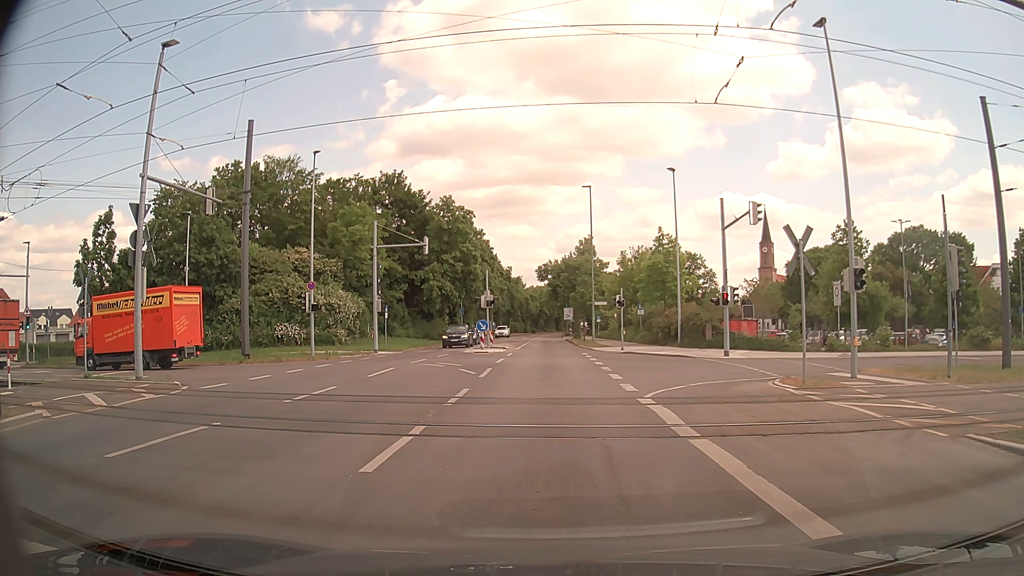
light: Day
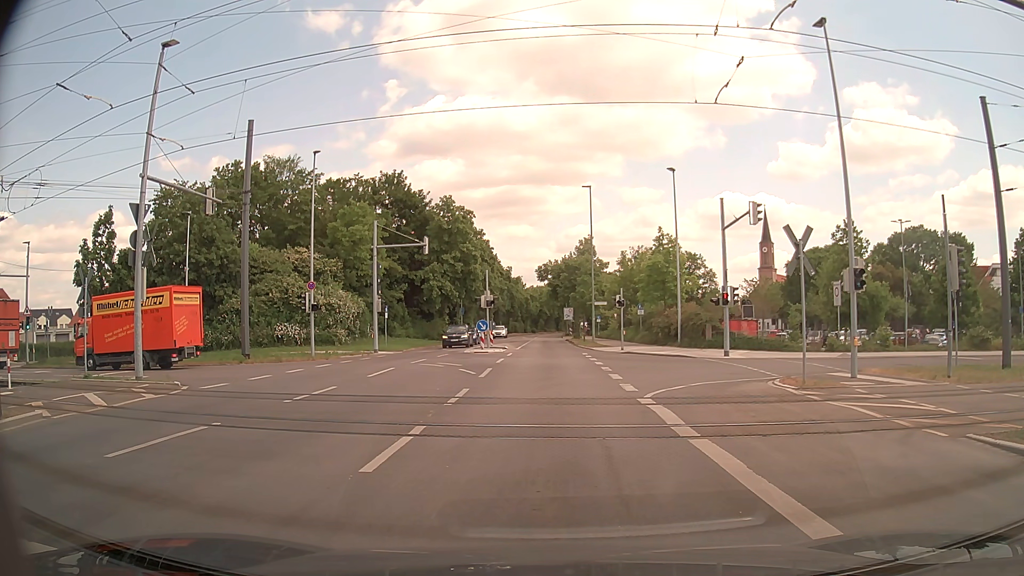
(0.0, 0.0) m; 0°
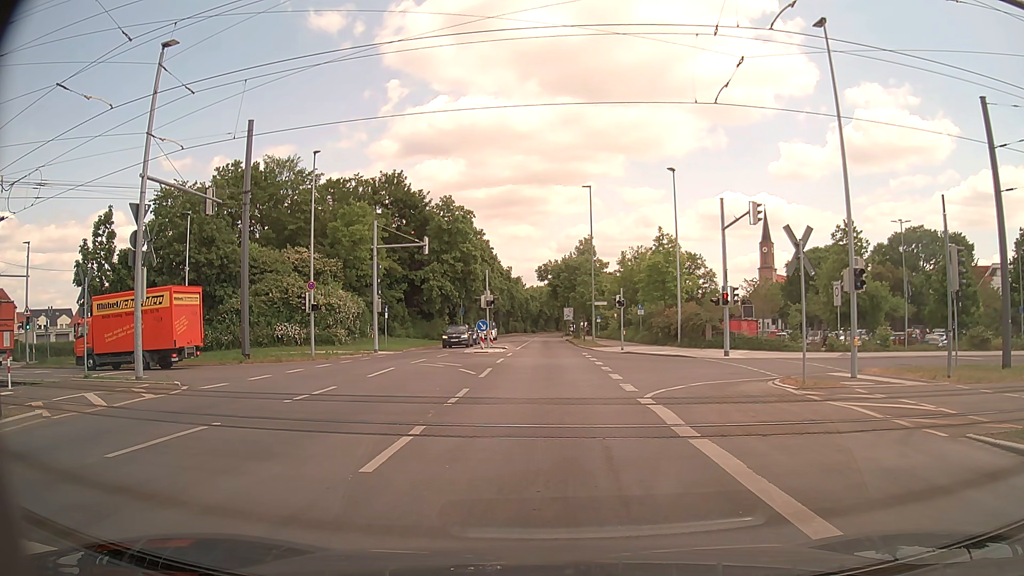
(0.0, 0.0) m; 0°
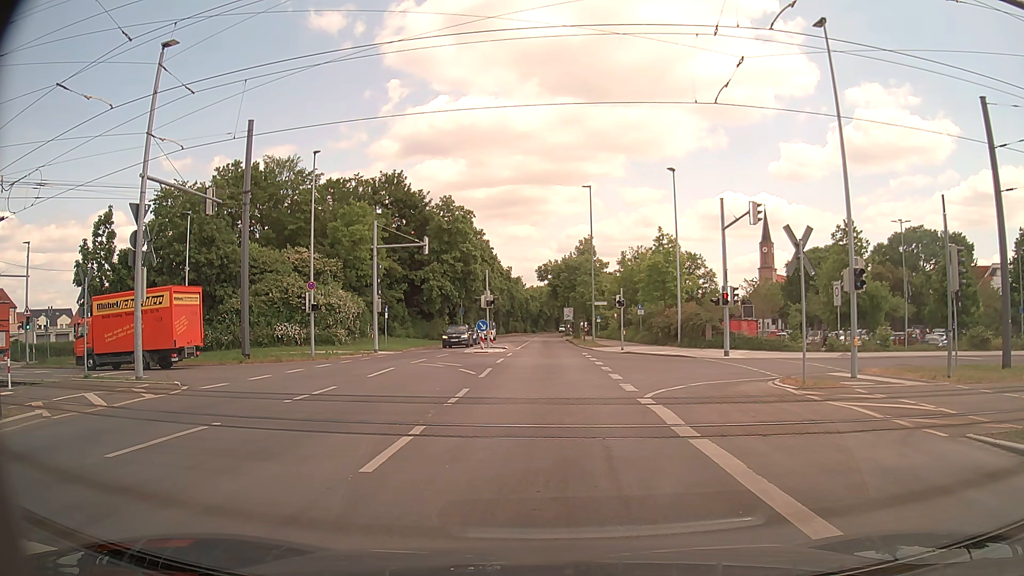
(0.0, 0.0) m; 0°
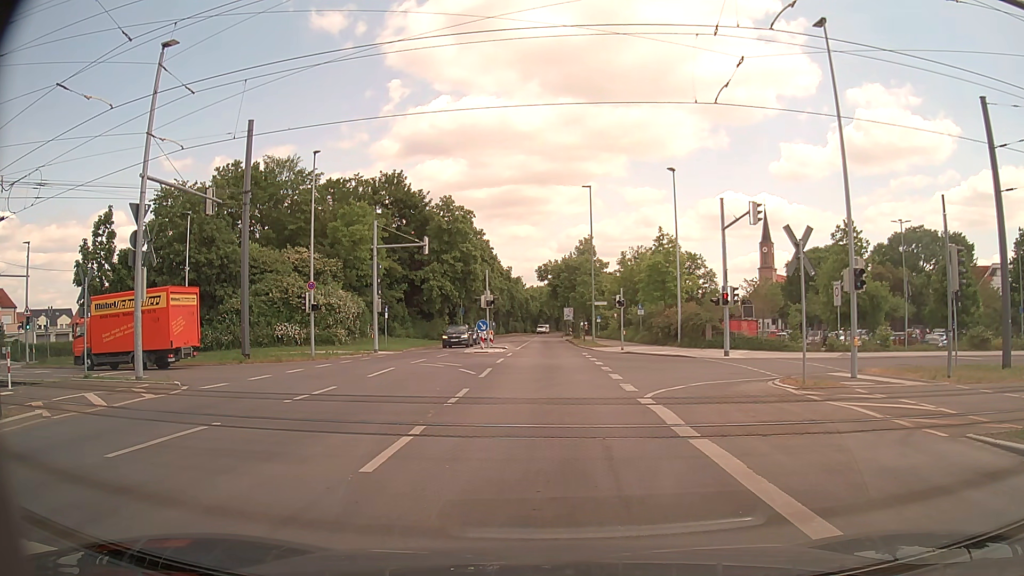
(0.0, 0.0) m; 0°
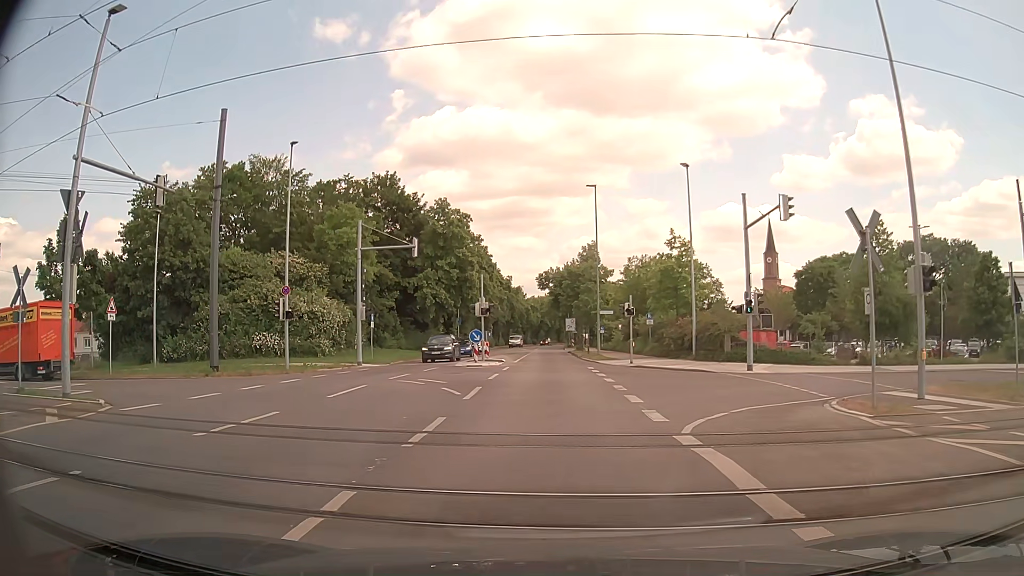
(-0.1, +4.1) m; -1°
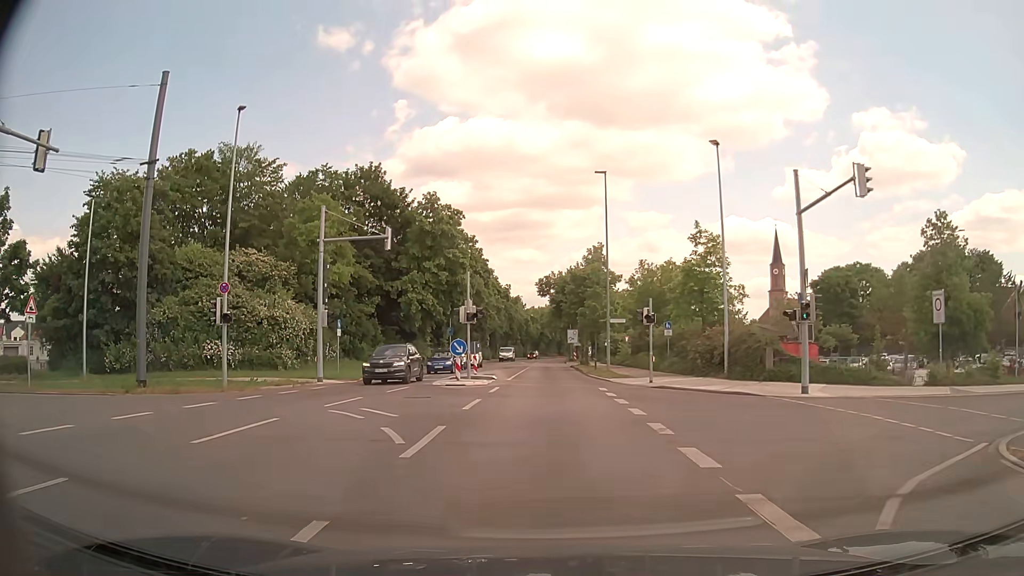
(-0.1, +6.8) m; -1°
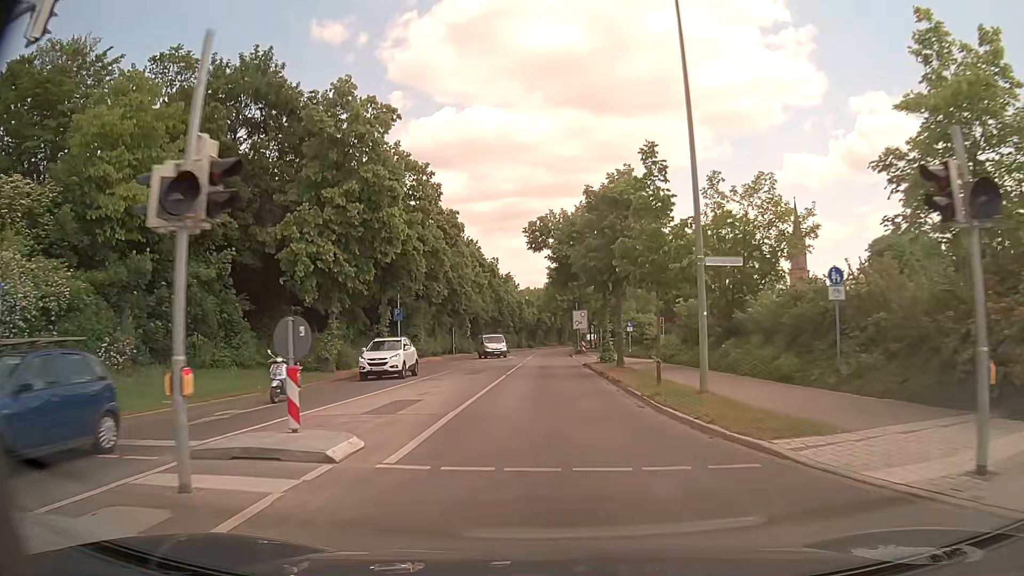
(+0.2, +23.0) m; +1°
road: tertiary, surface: asphalt
(0, +10) (0, +20) (0, +30) (0, +40) (0, +50) (-1, +60) (-1, +70) (0, +80) (0, +90) (+2, +100) m
